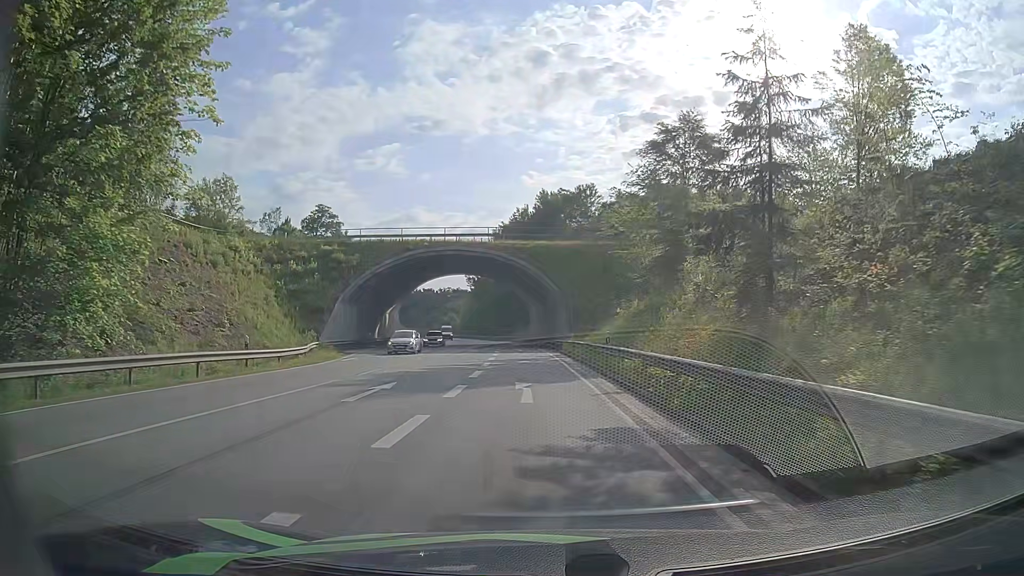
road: primary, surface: asphalt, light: Day
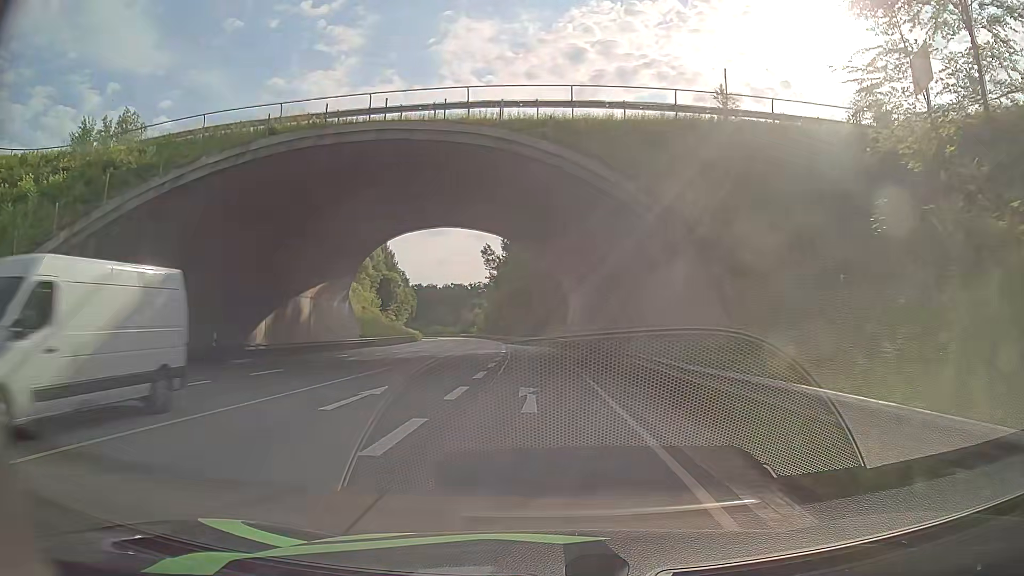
(-0.8, +37.0) m; -3°
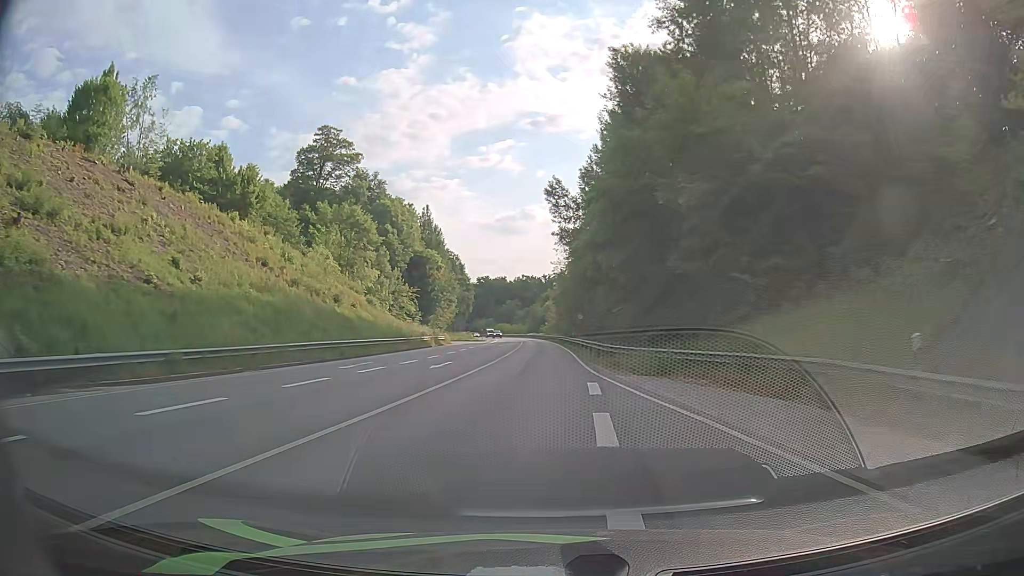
(-2.7, +47.9) m; -3°
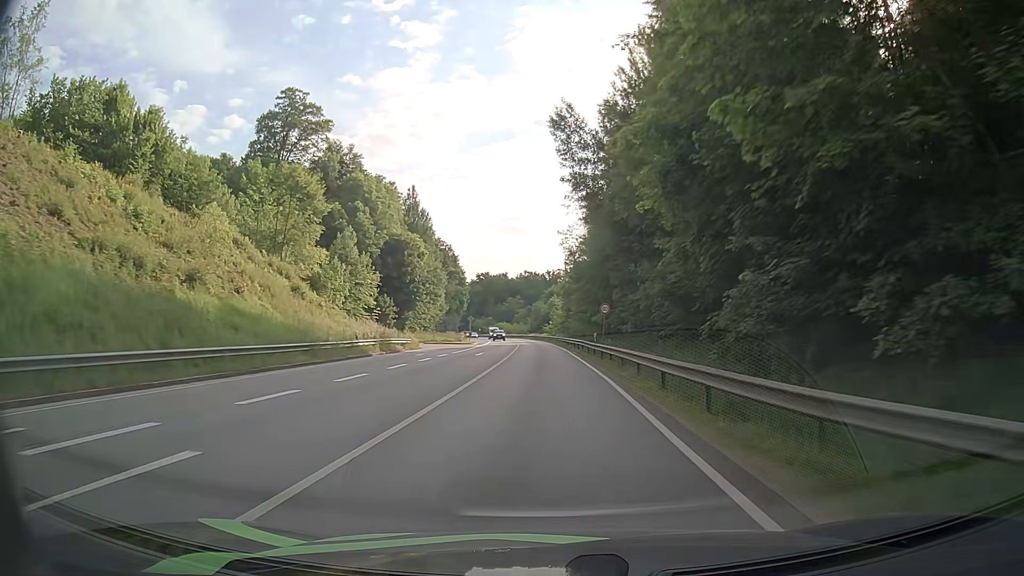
(-1.3, +21.9) m; -4°
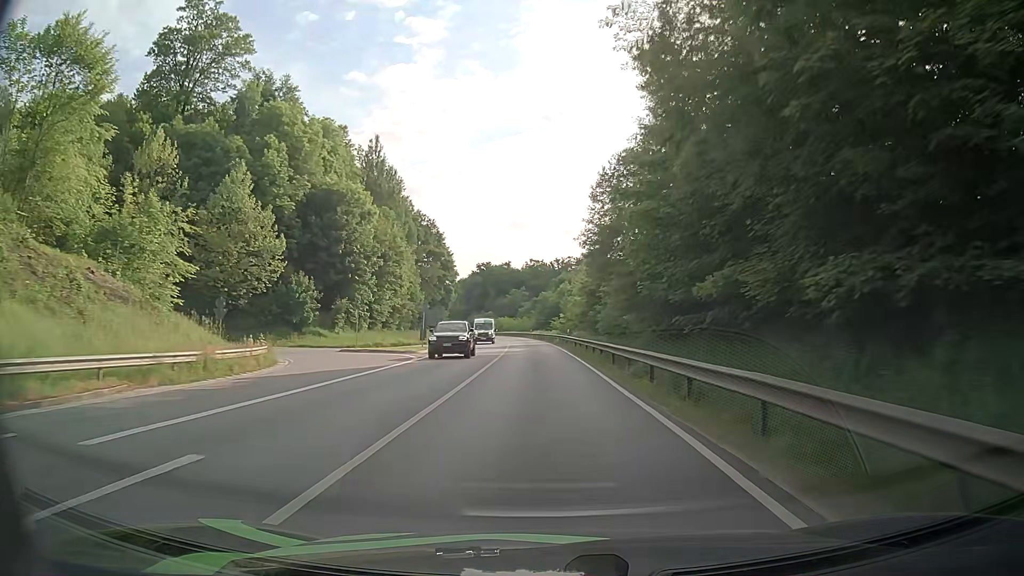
(-0.1, +35.6) m; -1°
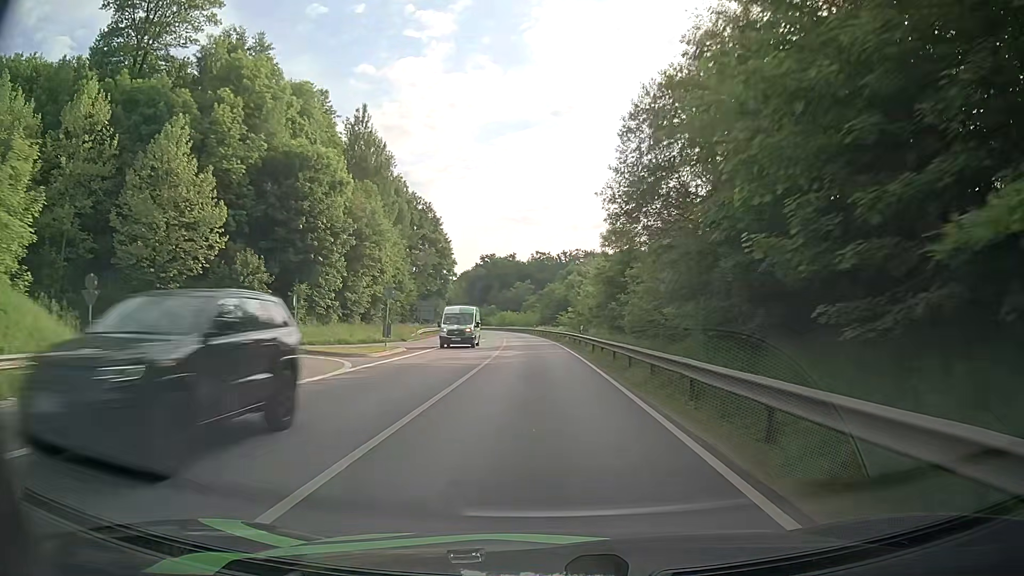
(0.0, +12.3) m; 0°
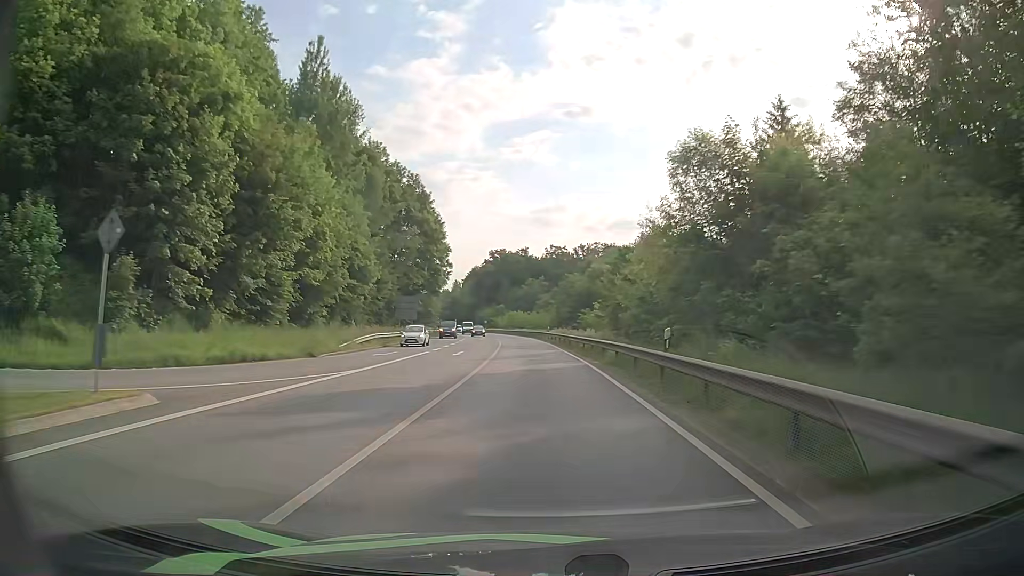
(-0.3, +24.7) m; -1°
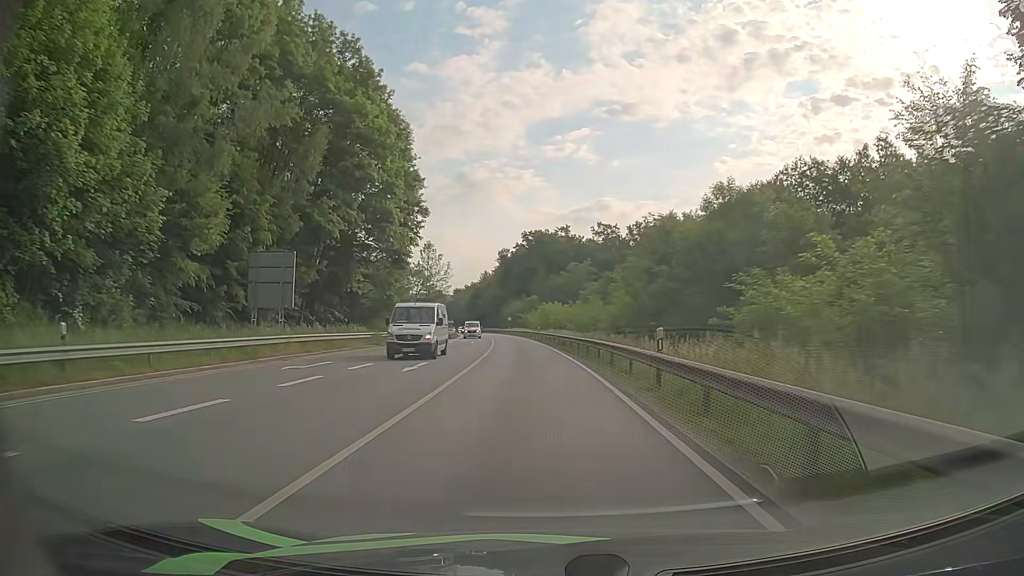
(-1.3, +49.0) m; -3°
(0, +10) (0, +20) (-1, +30) (-1, +40) (-2, +50) (-3, +60) (-4, +70) (-5, +80) (-6, +90) (-7, +100) m
